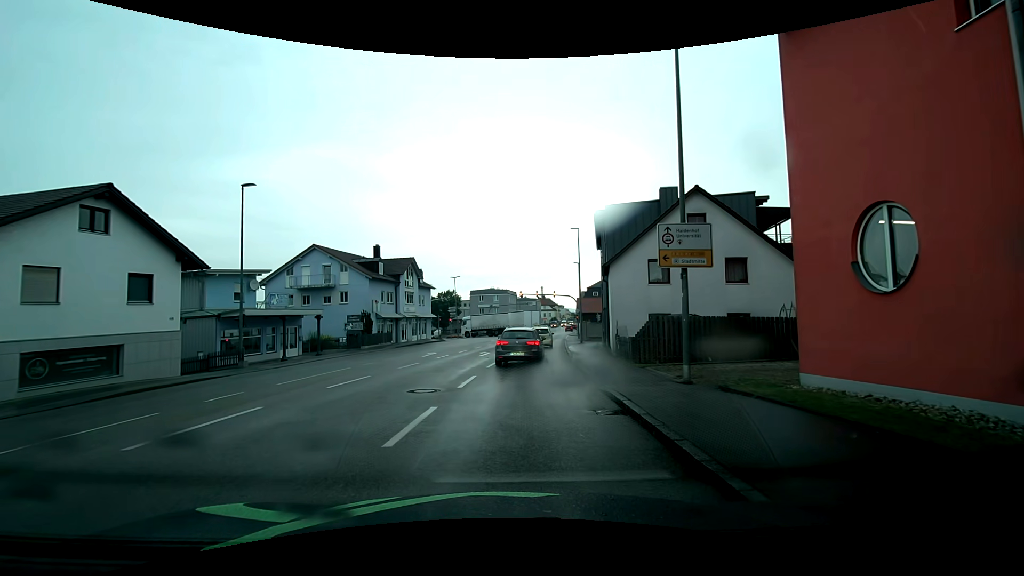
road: tertiary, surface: asphalt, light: Day
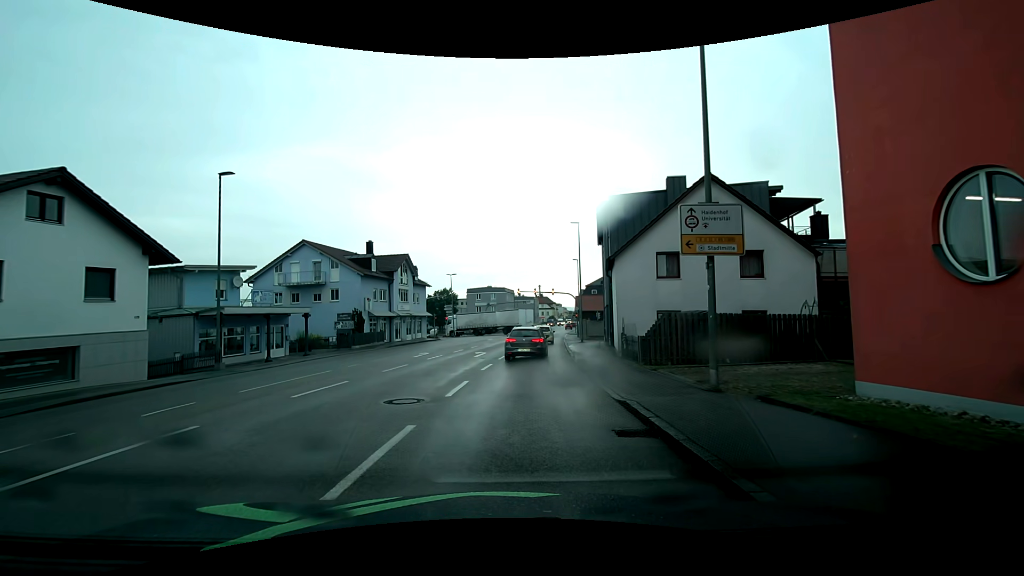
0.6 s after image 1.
(0.0, +1.9) m; 0°
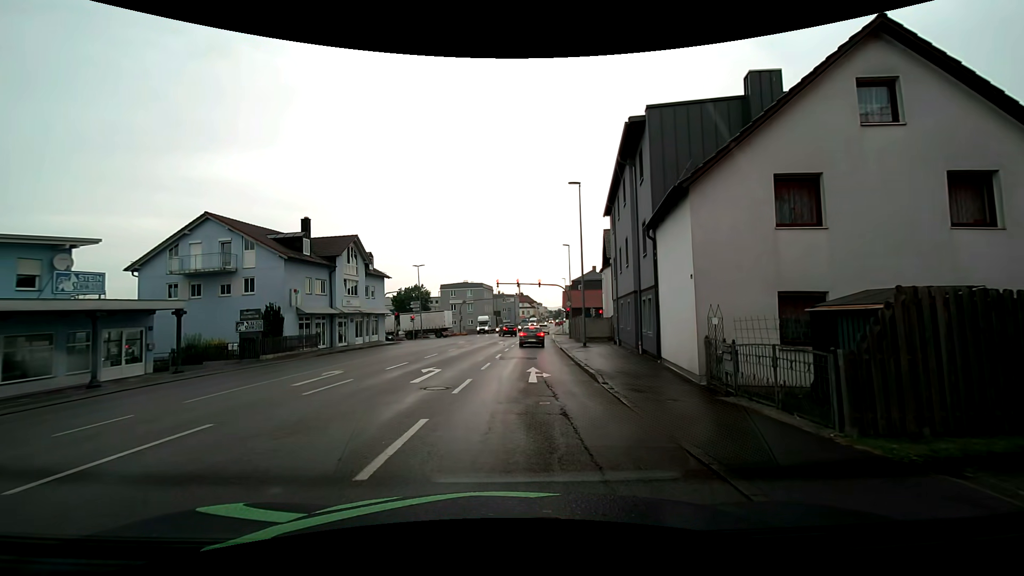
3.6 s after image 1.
(+0.4, +11.8) m; +4°
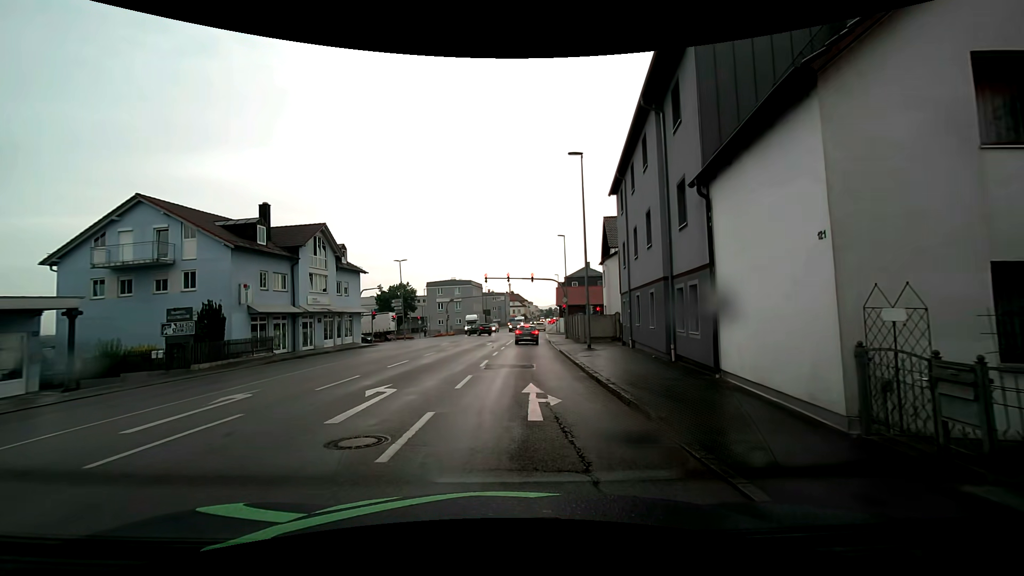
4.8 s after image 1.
(-0.1, +5.3) m; 0°
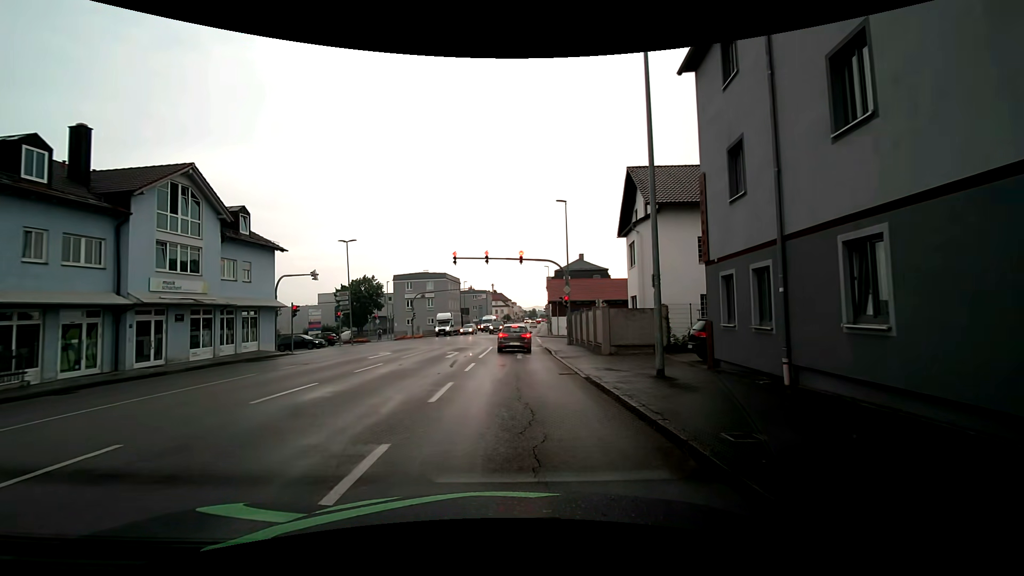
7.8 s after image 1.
(+0.3, +14.5) m; +1°
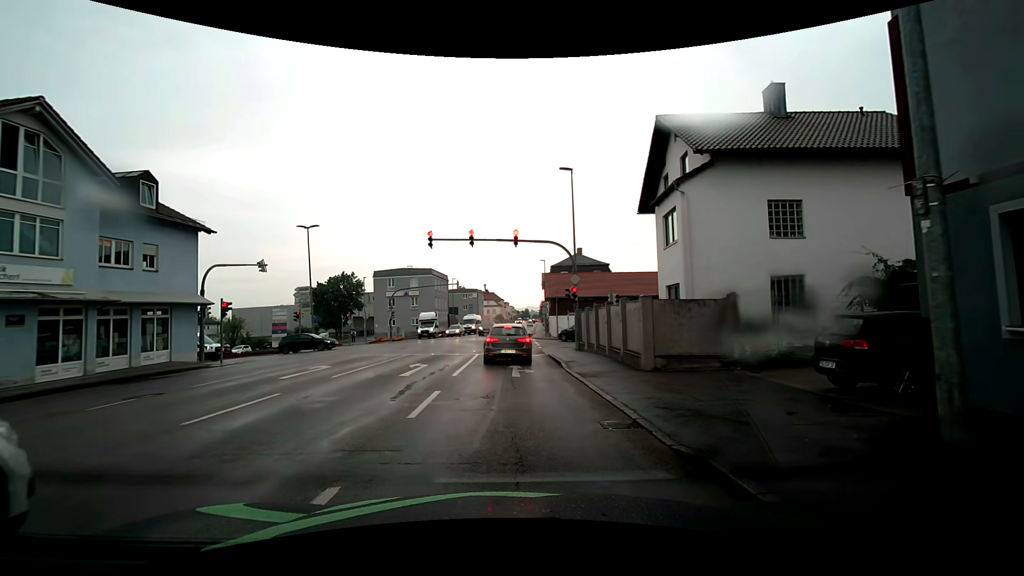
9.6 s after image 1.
(+0.1, +7.4) m; +1°
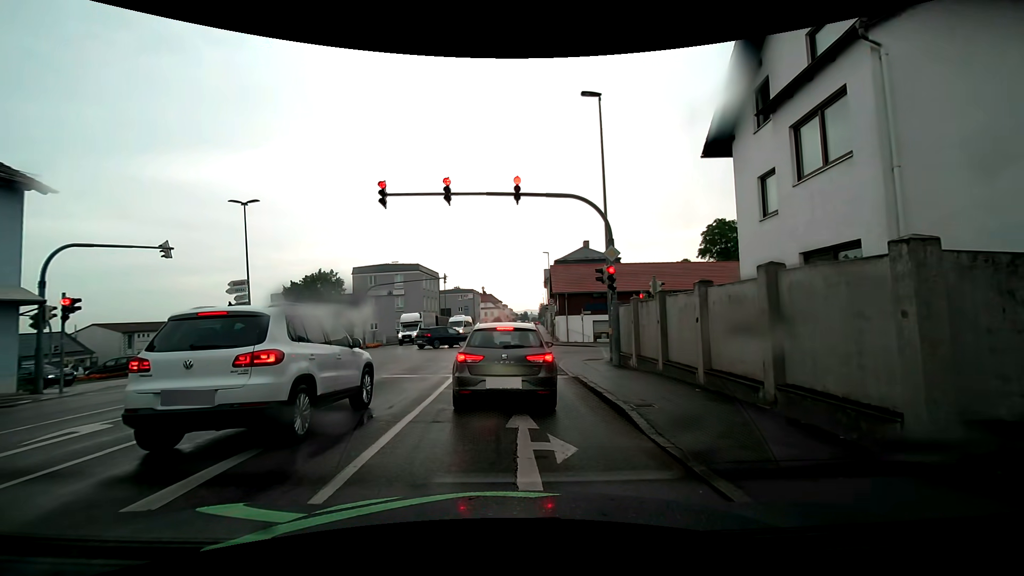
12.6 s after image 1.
(0.0, +9.5) m; +1°
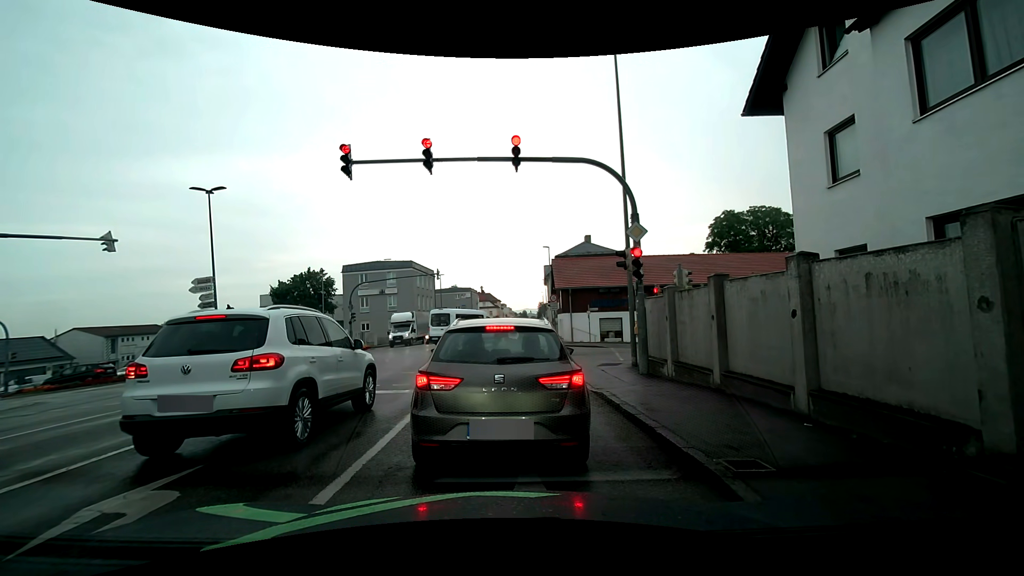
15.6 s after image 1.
(0.0, +3.2) m; 0°
(0, +10) (0, +20) (0, +30) (0, +40) (0, +50) (0, +60) (+1, +70) (+1, +80) (+1, +90) (0, +100) m
